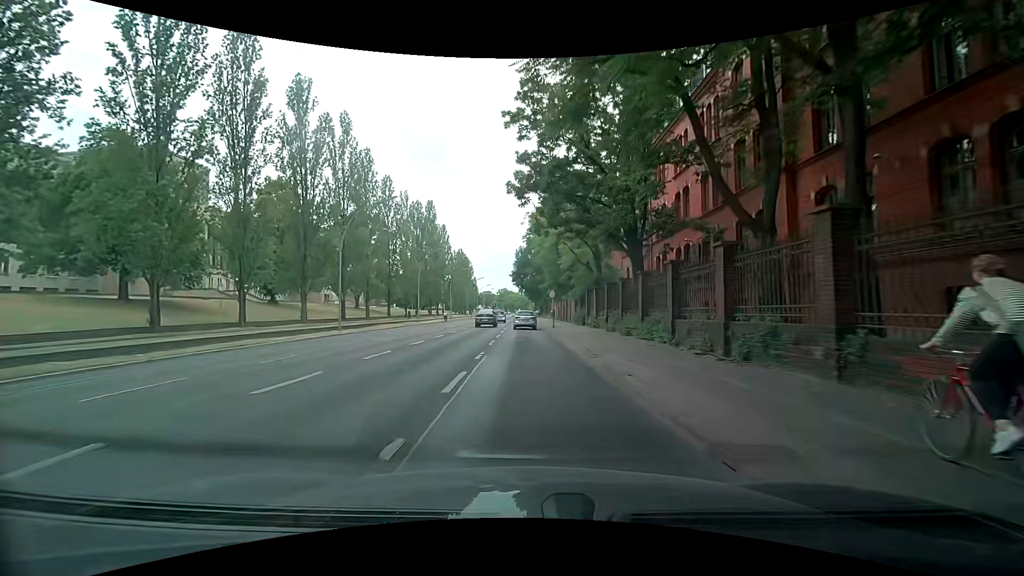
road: secondary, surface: asphalt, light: Day
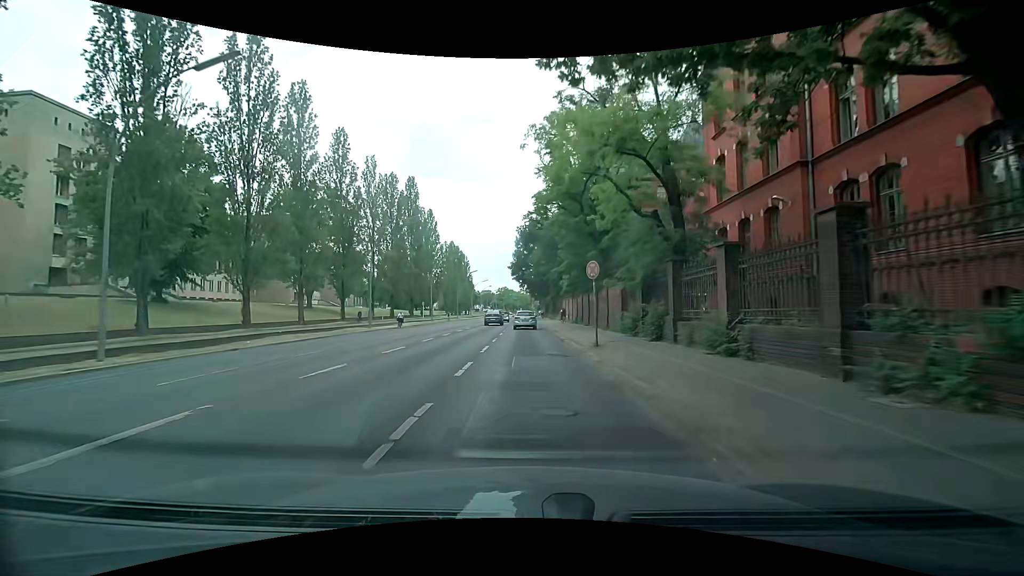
(-0.3, +22.1) m; -1°
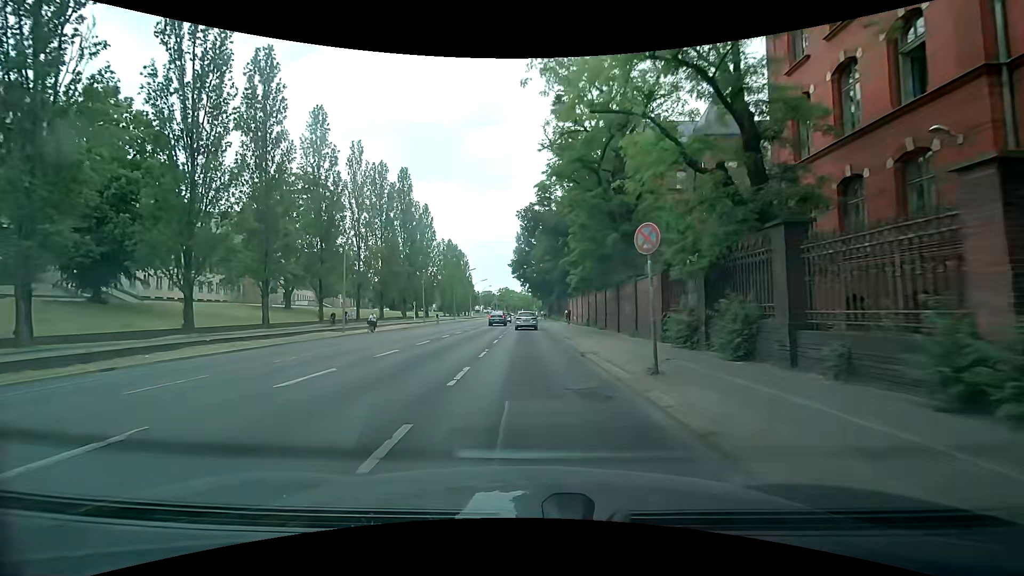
(+0.1, +7.2) m; +1°
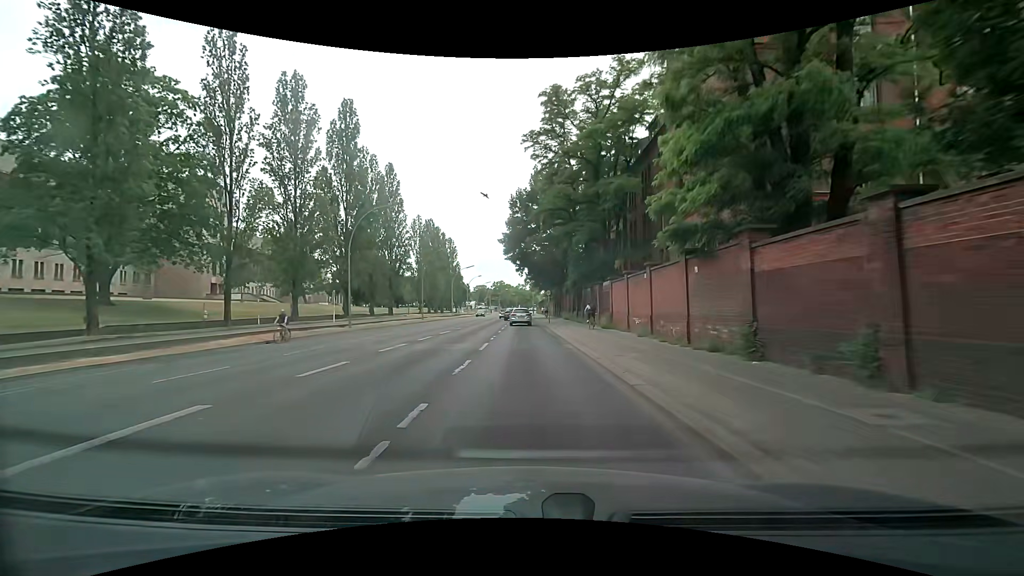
(0.0, +29.1) m; 0°
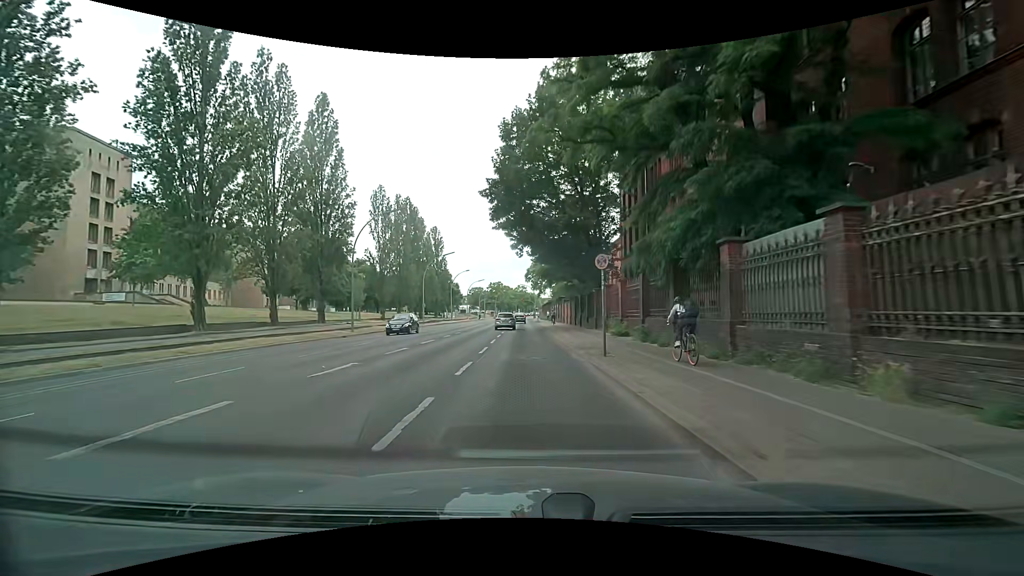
(-0.1, +29.4) m; 0°
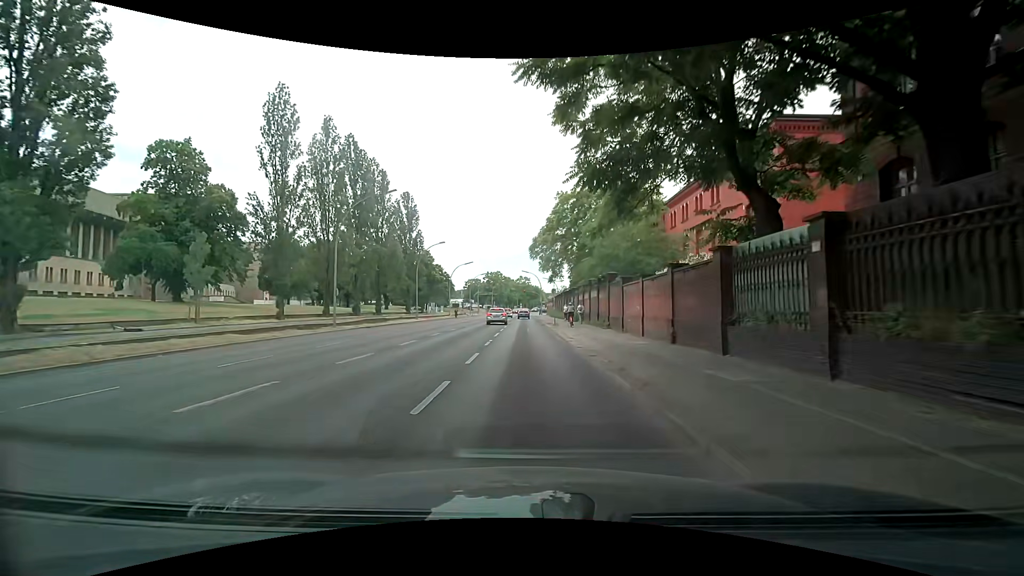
(-0.2, +34.5) m; -1°
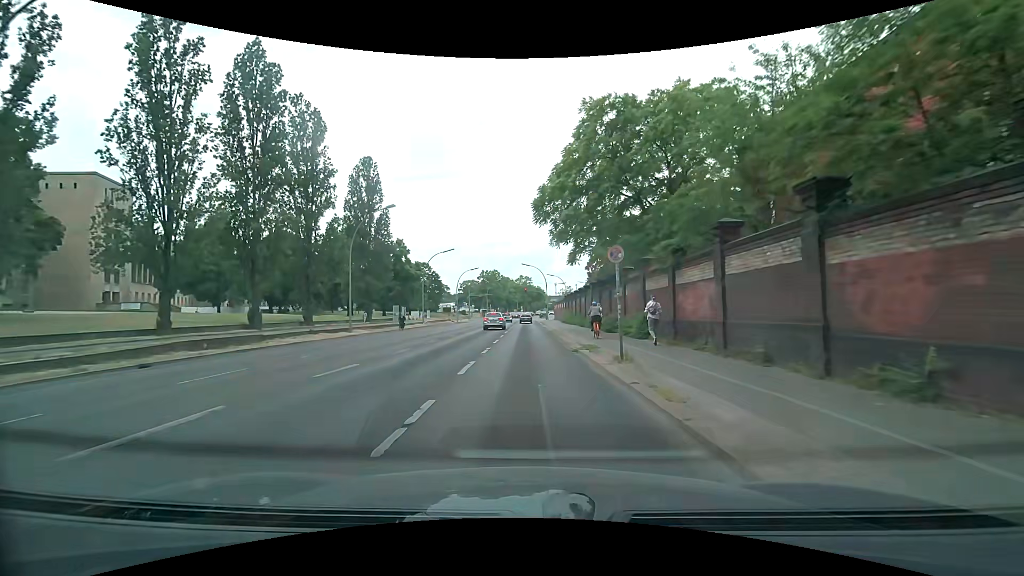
(+0.5, +25.7) m; +1°
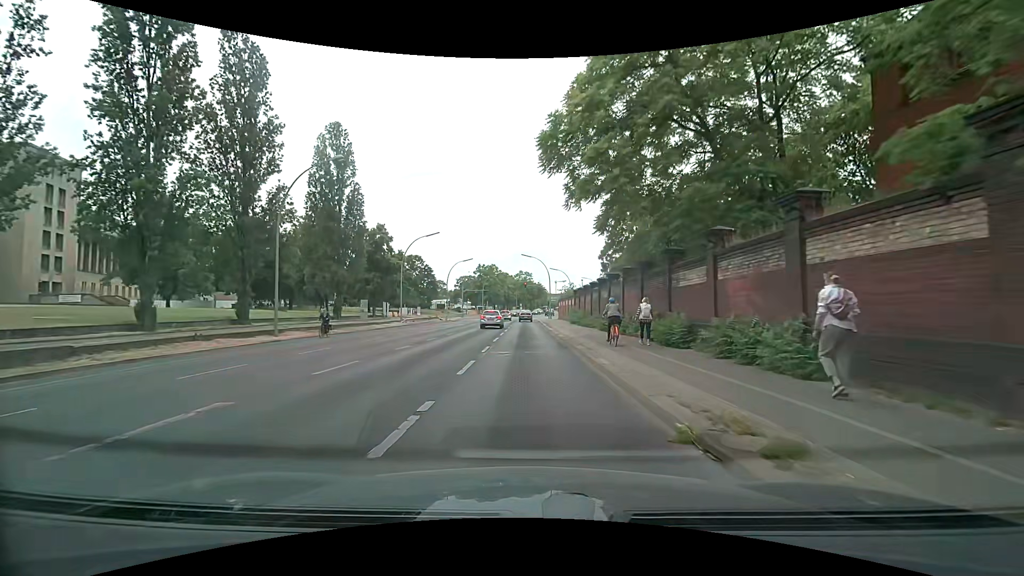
(-0.1, +12.0) m; 0°
(0, +10) (0, +20) (0, +30) (0, +40) (0, +50) (0, +60) (0, +70) (0, +80) (+1, +90) (+2, +100) m
